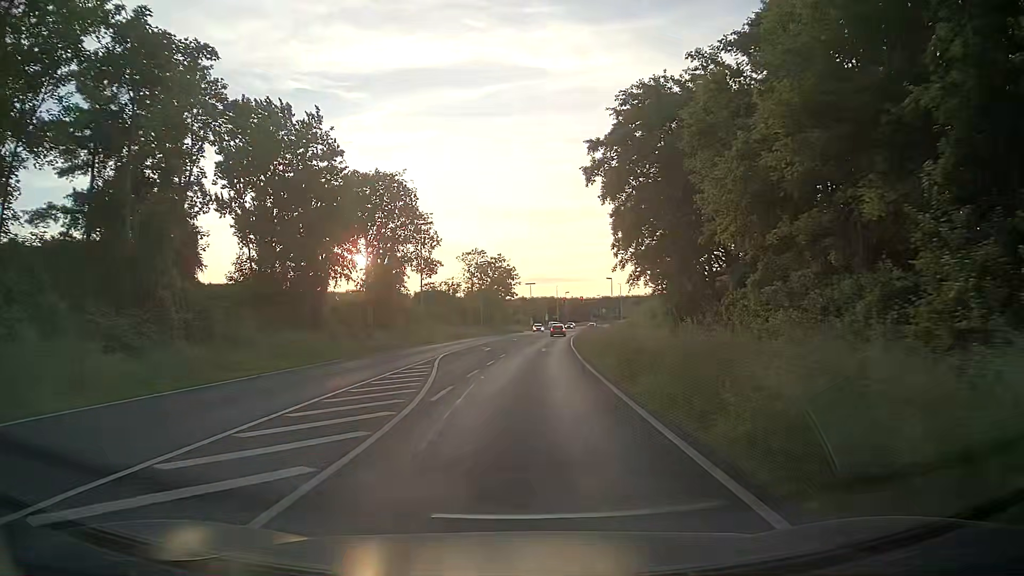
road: primary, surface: asphalt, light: Day
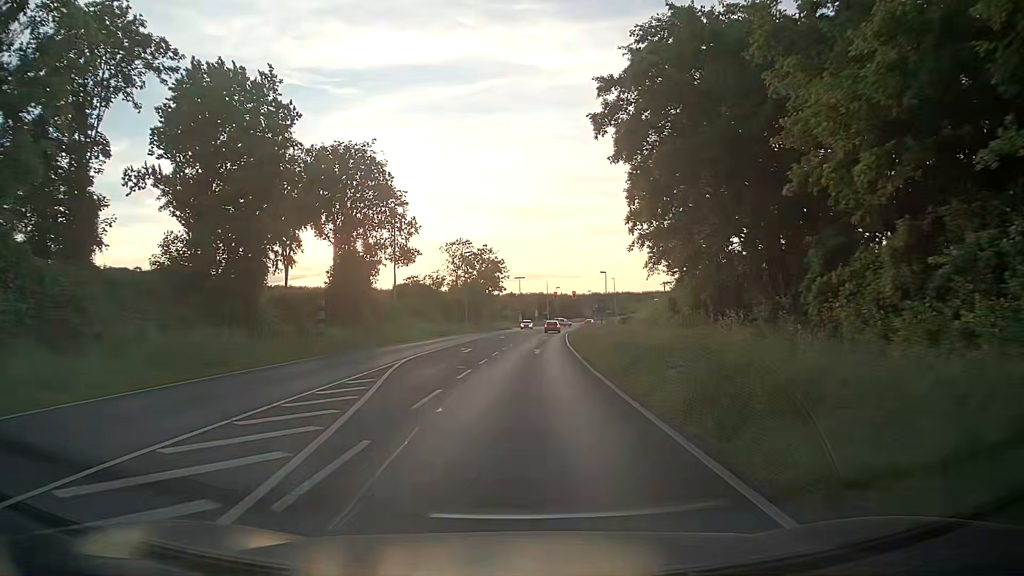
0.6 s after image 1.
(+0.1, +7.6) m; +1°
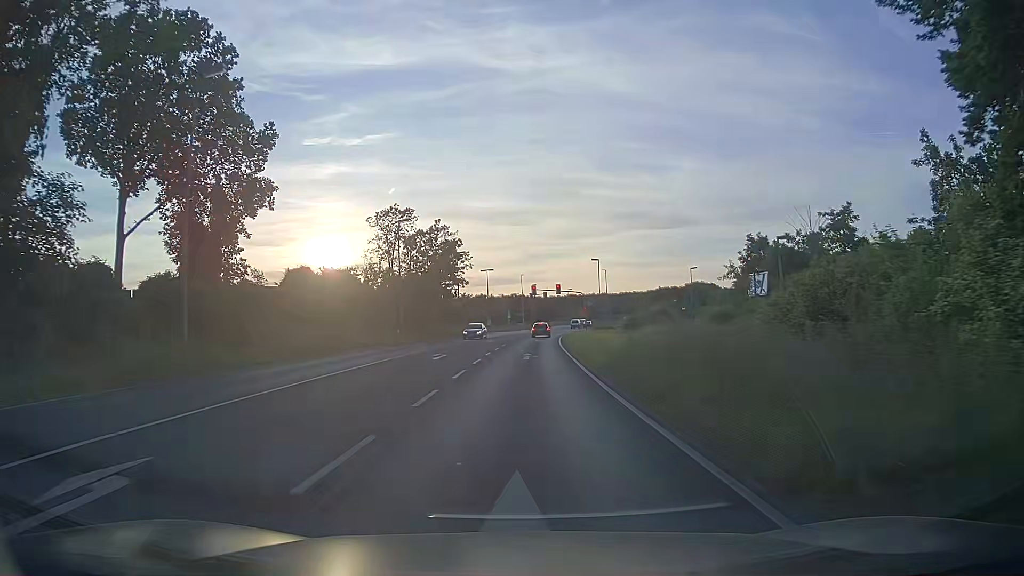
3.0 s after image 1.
(+0.7, +29.4) m; +2°
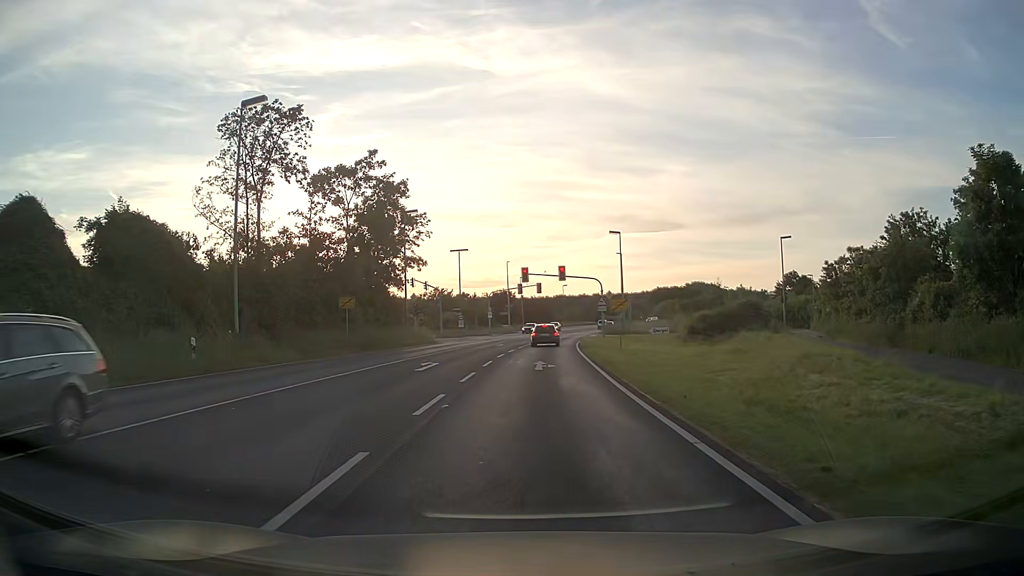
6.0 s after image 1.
(+0.3, +30.9) m; +1°
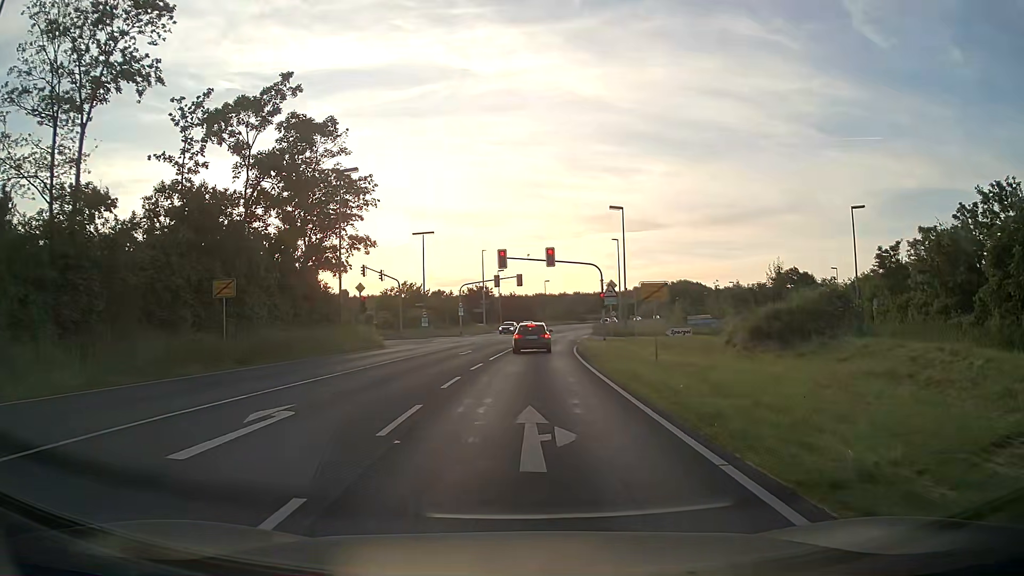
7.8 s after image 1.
(+0.3, +13.8) m; +2°
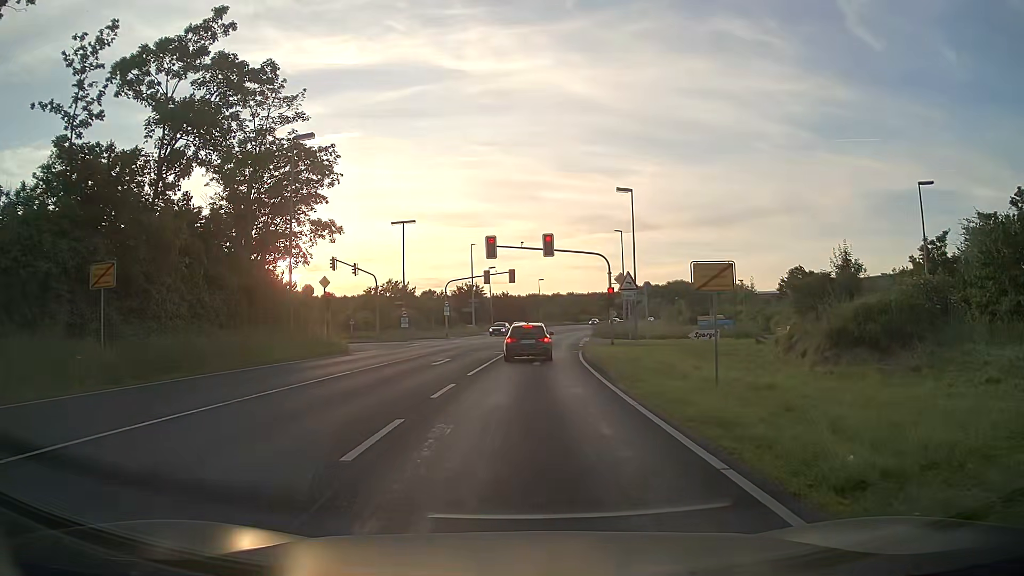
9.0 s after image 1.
(+0.1, +7.4) m; +1°
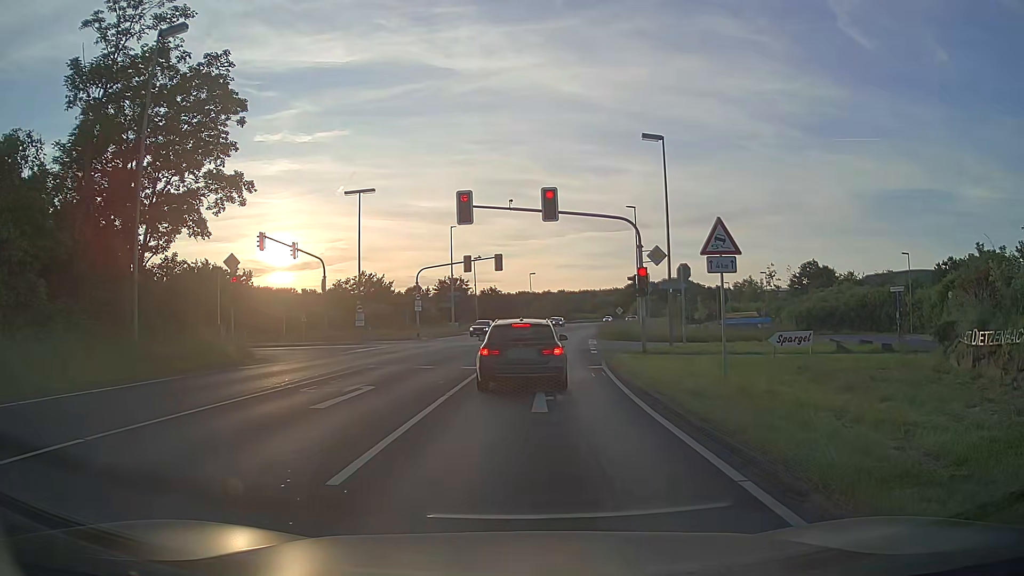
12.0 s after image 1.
(+0.1, +12.7) m; +2°
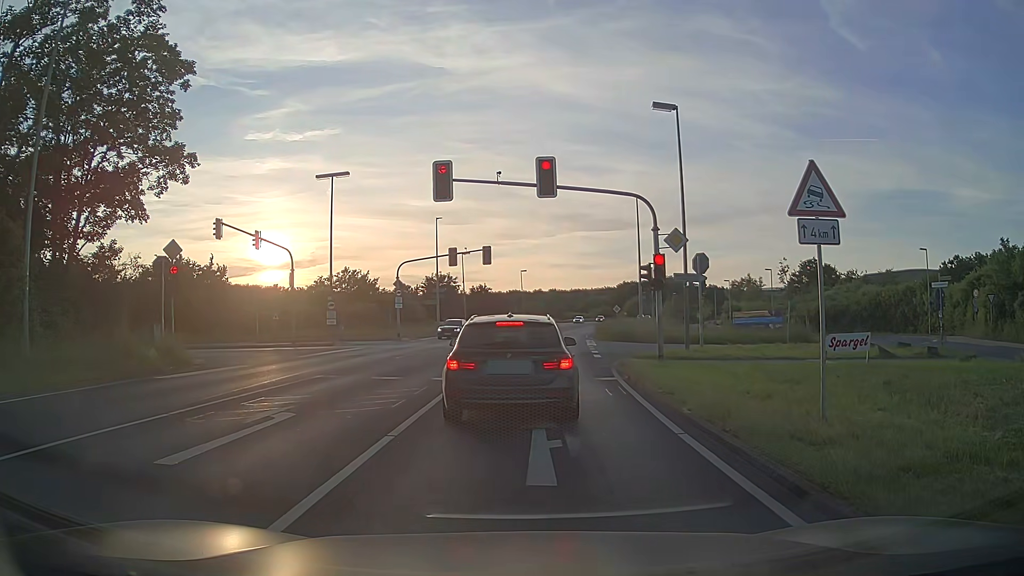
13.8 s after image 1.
(0.0, +4.6) m; -1°
